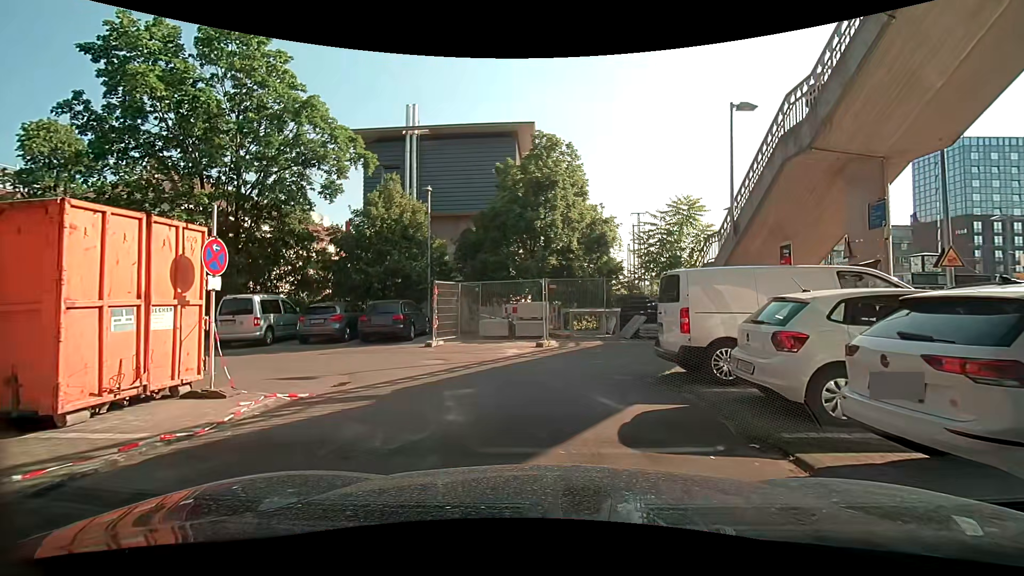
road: service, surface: asphalt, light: Day
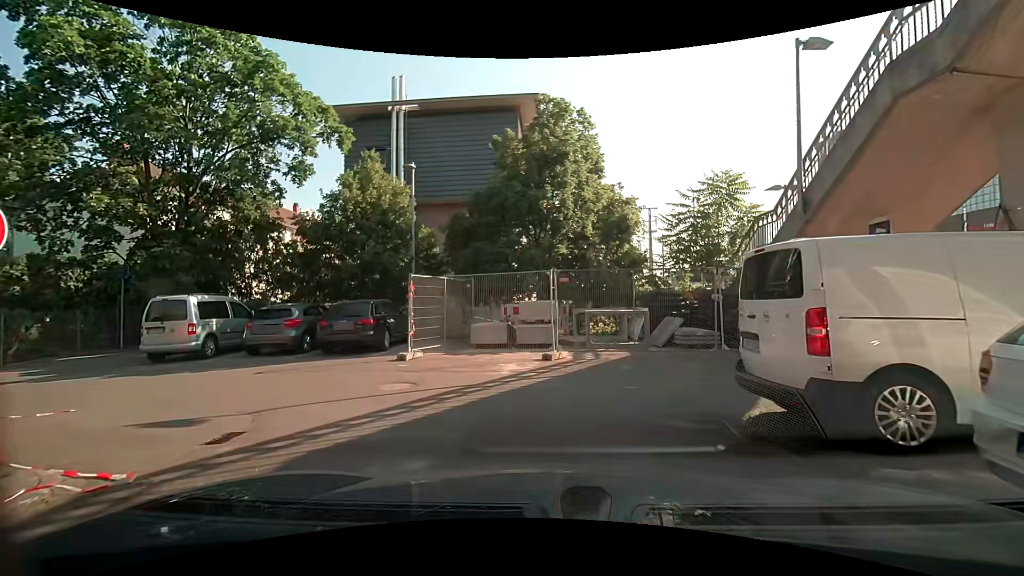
(-0.1, +3.6) m; -1°
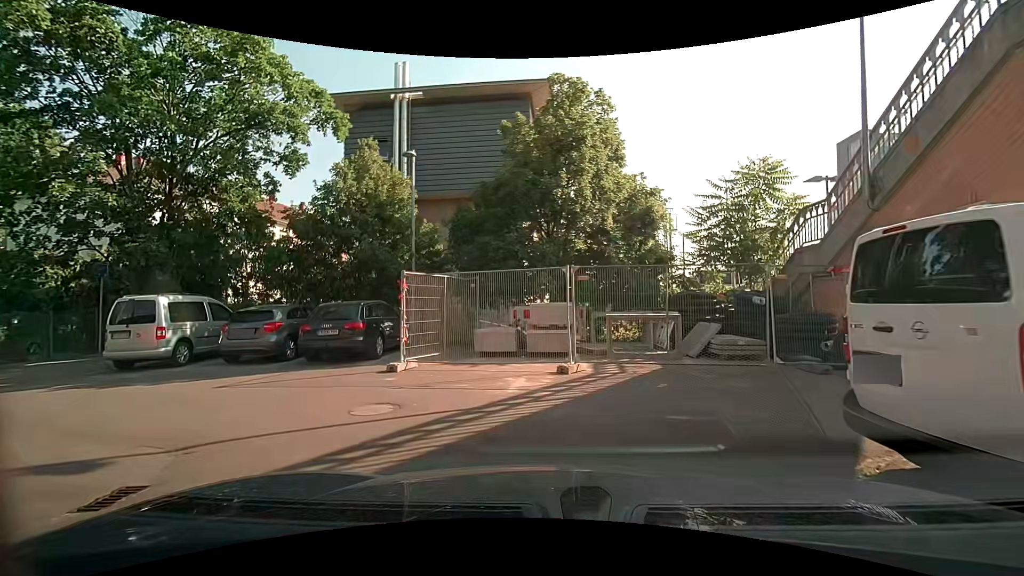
(0.0, +1.8) m; 0°
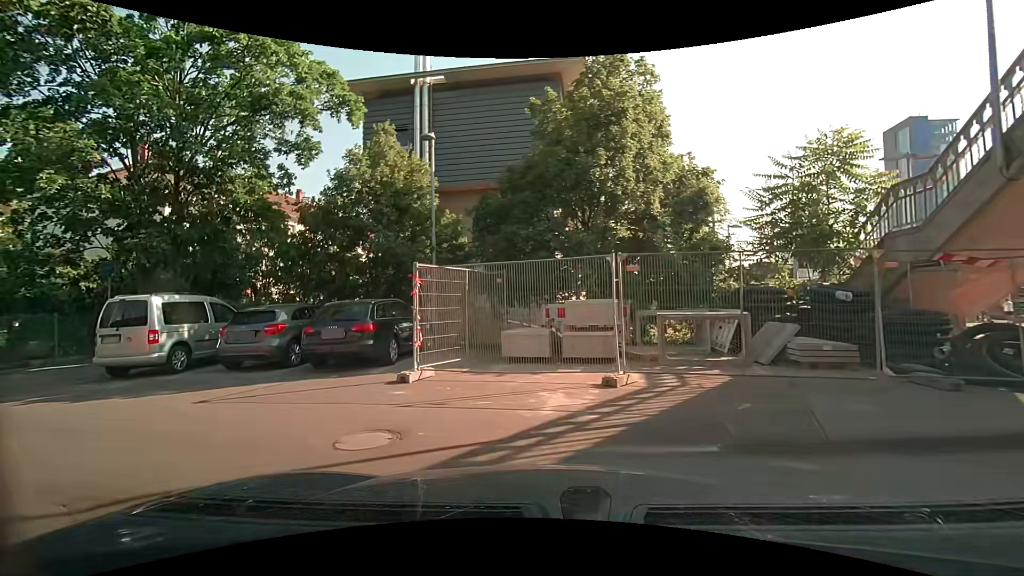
(-0.1, +1.7) m; -3°
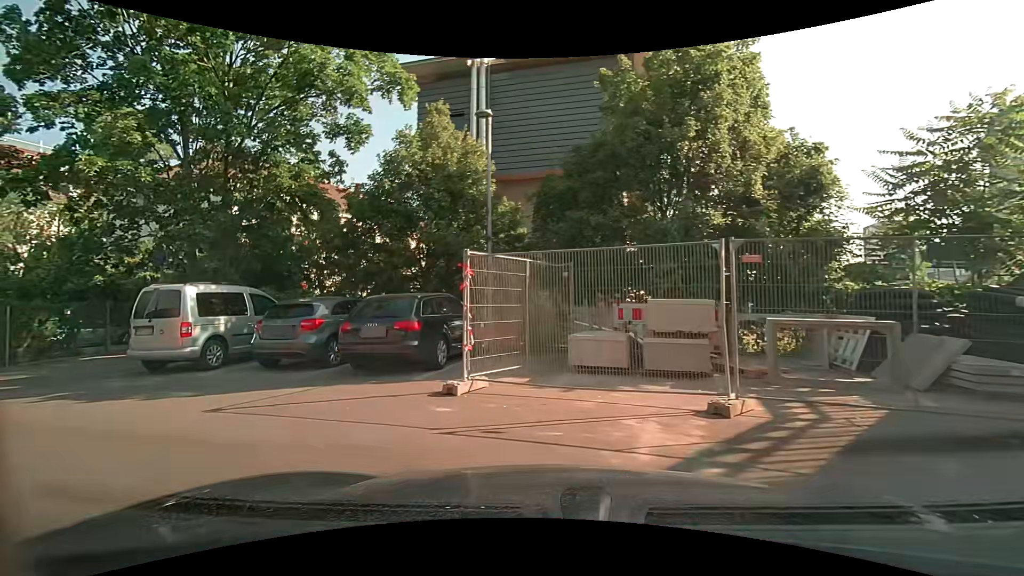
(-0.2, +1.7) m; -9°
